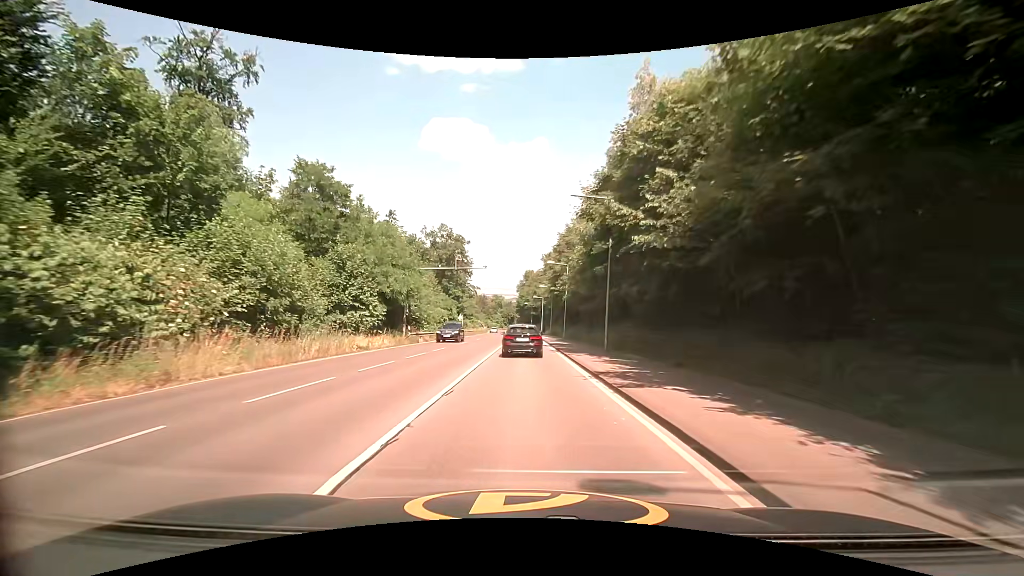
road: secondary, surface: asphalt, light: Day
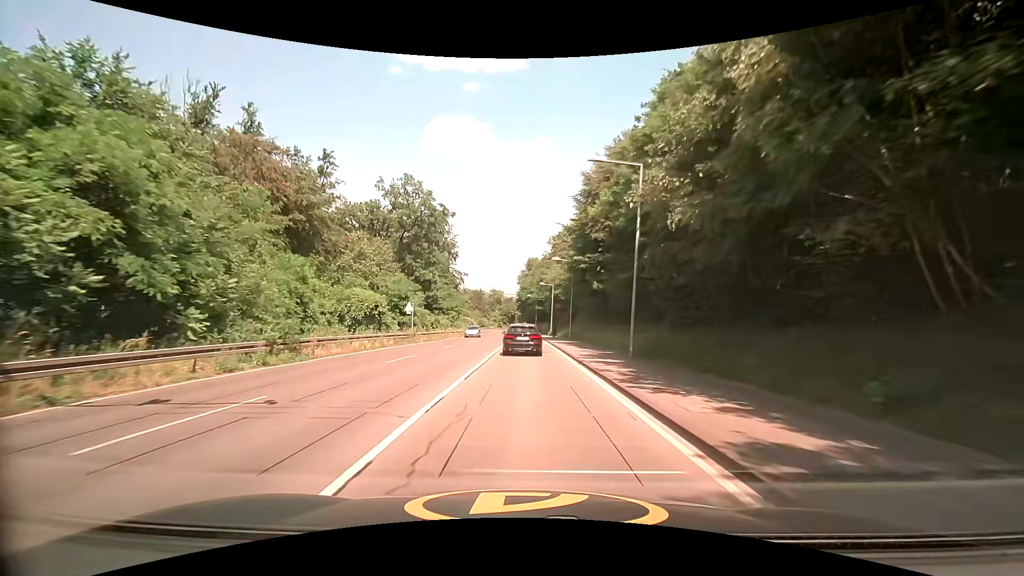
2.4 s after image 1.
(-0.3, +33.6) m; 0°
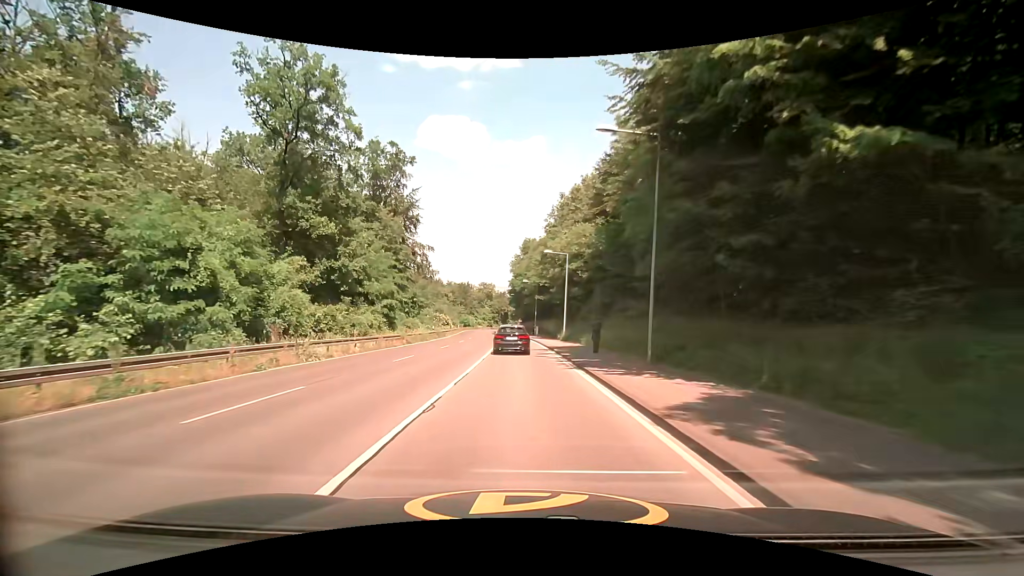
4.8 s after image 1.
(-0.2, +34.2) m; 0°
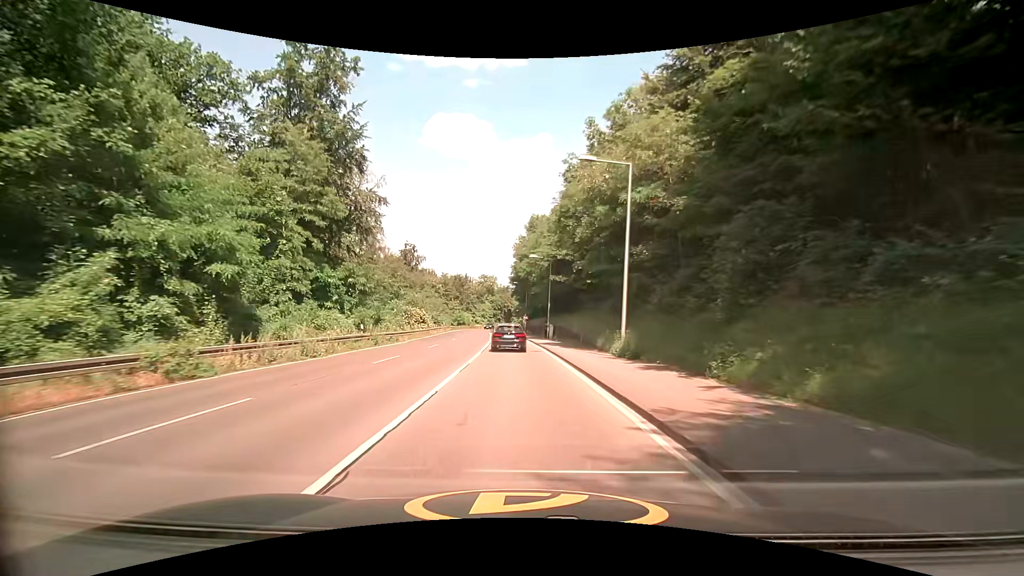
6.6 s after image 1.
(-0.3, +26.0) m; -1°
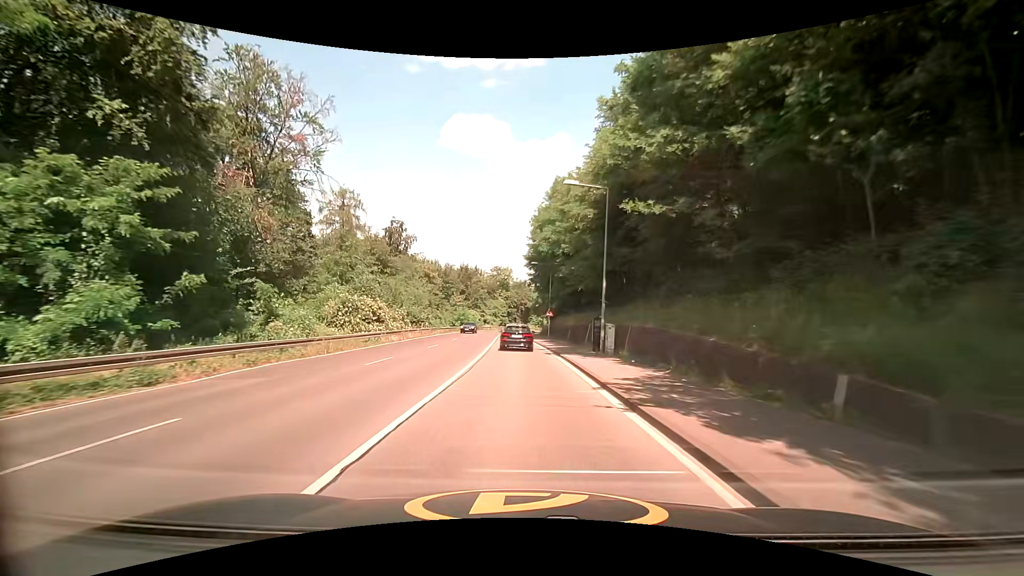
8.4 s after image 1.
(-0.7, +26.2) m; -2°
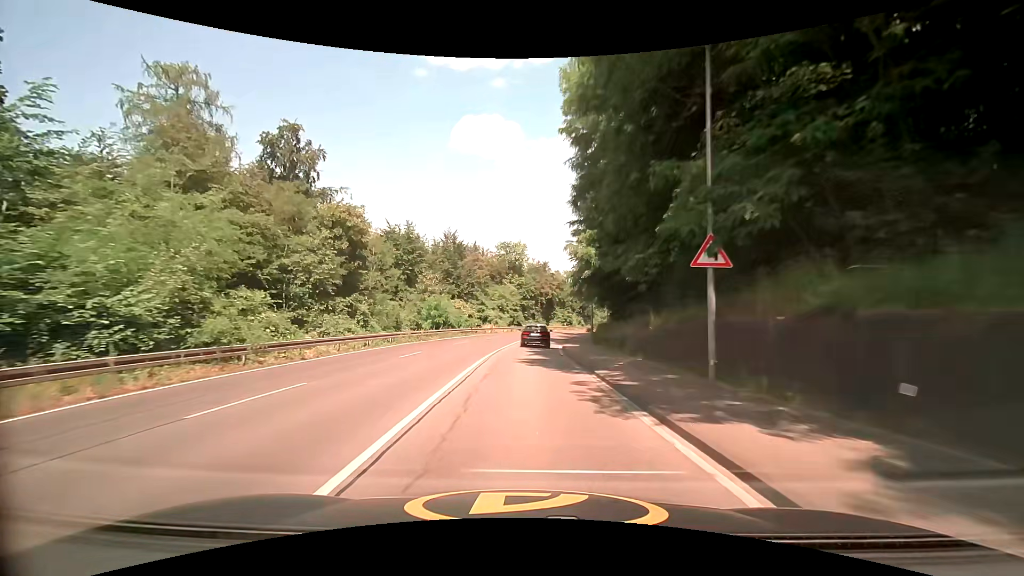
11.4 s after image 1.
(-1.1, +44.1) m; -2°
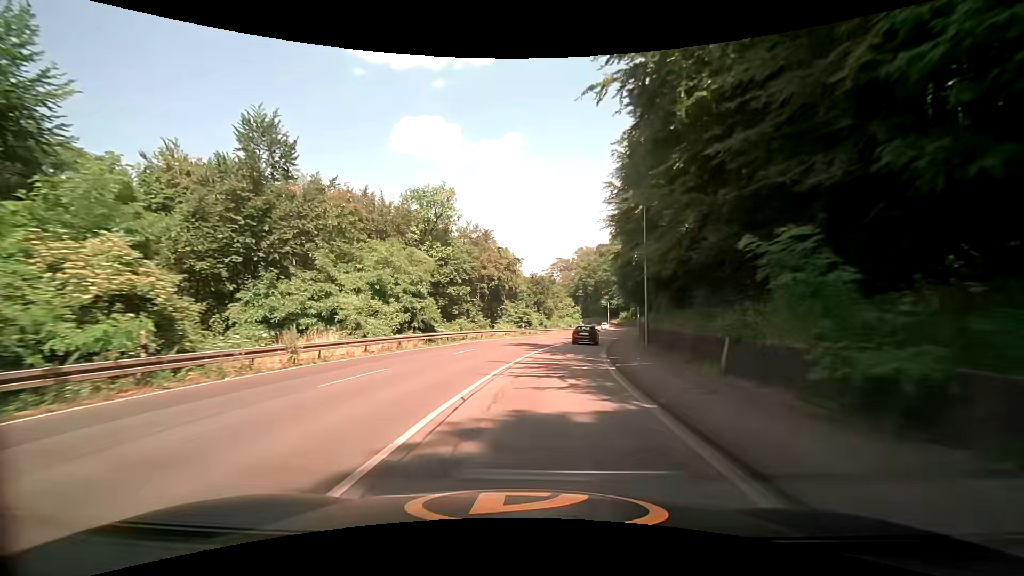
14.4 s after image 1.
(+1.1, +43.9) m; +6°
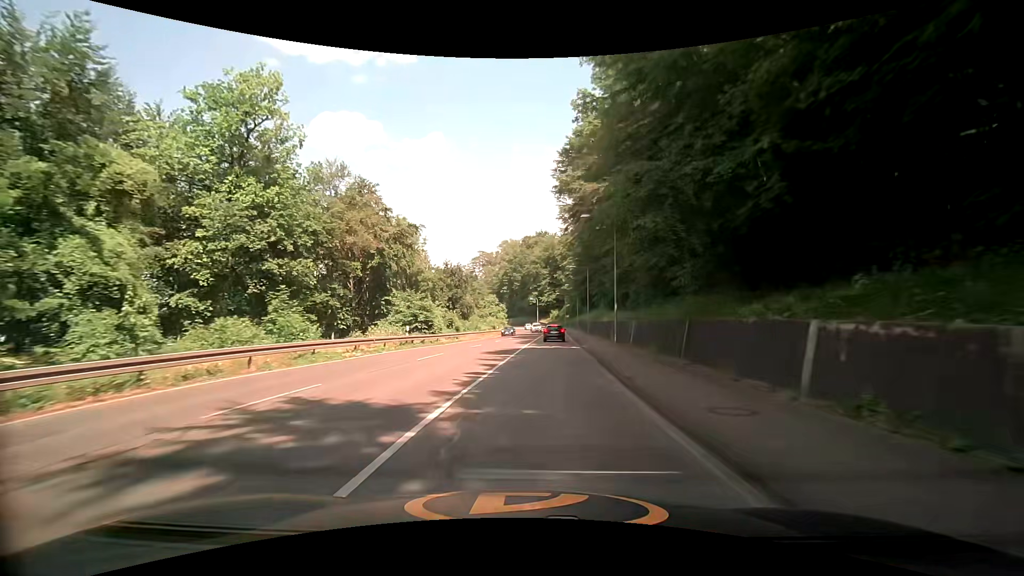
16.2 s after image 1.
(+2.0, +26.5) m; +8°
(0, +10) (+1, +20) (+2, +30) (+3, +40) (+3, +50) (+4, +60) (+5, +70) (+5, +80) (+6, +90) (+7, +100) m
